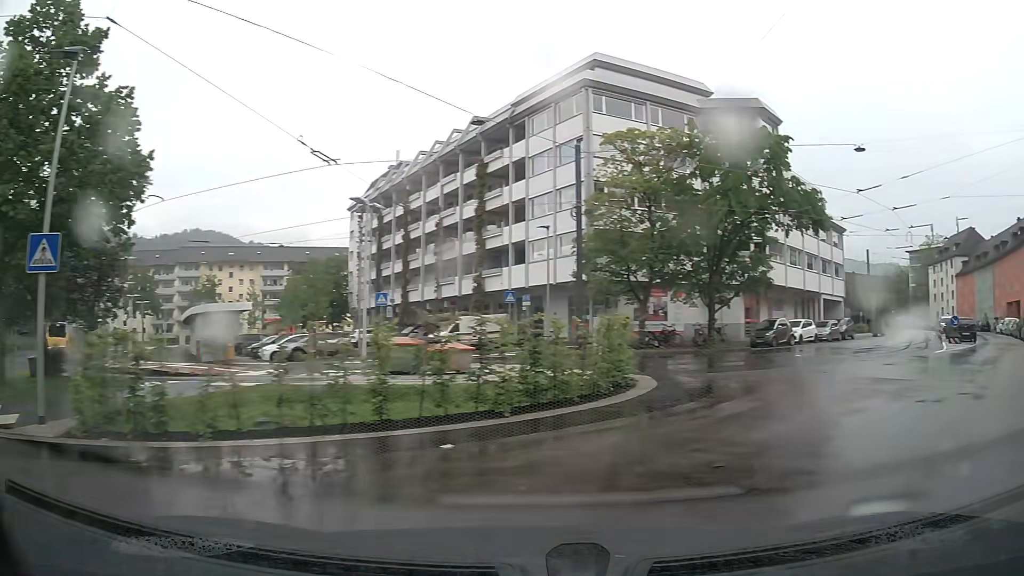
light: Day
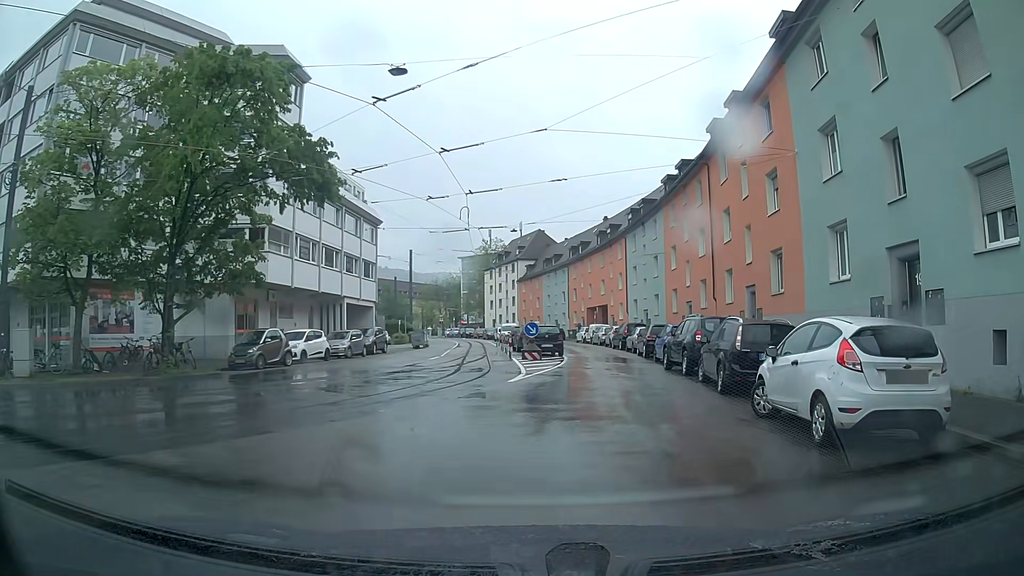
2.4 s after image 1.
(+5.4, +9.8) m; +42°
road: residential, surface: asphalt
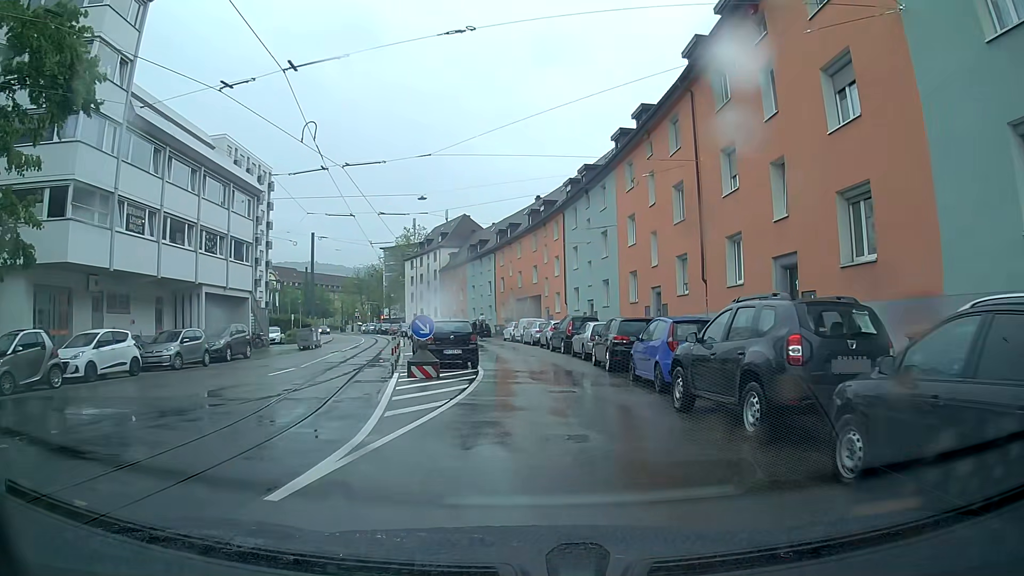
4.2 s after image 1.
(+0.5, +11.2) m; +4°
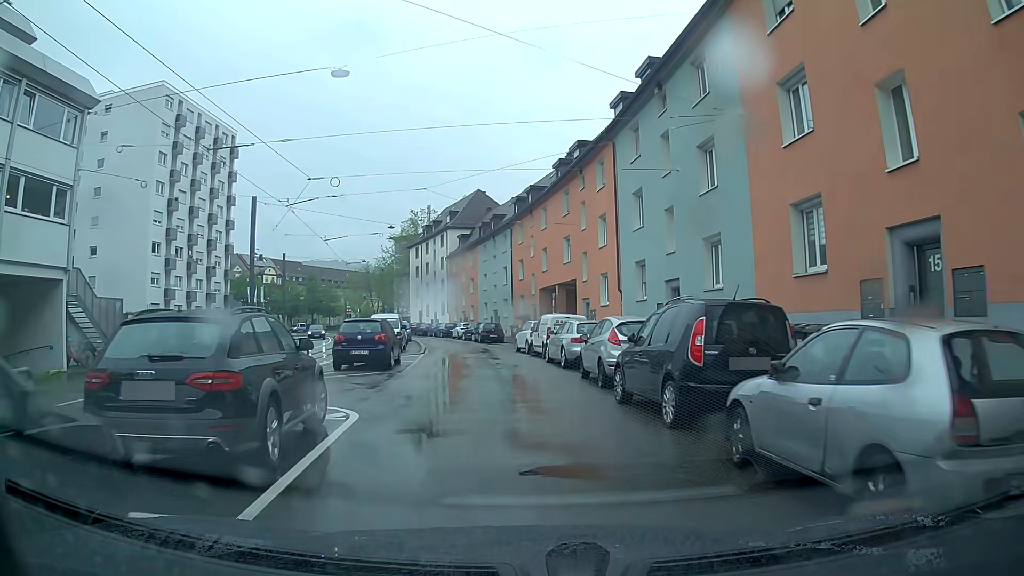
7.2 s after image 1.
(+0.3, +20.1) m; -2°
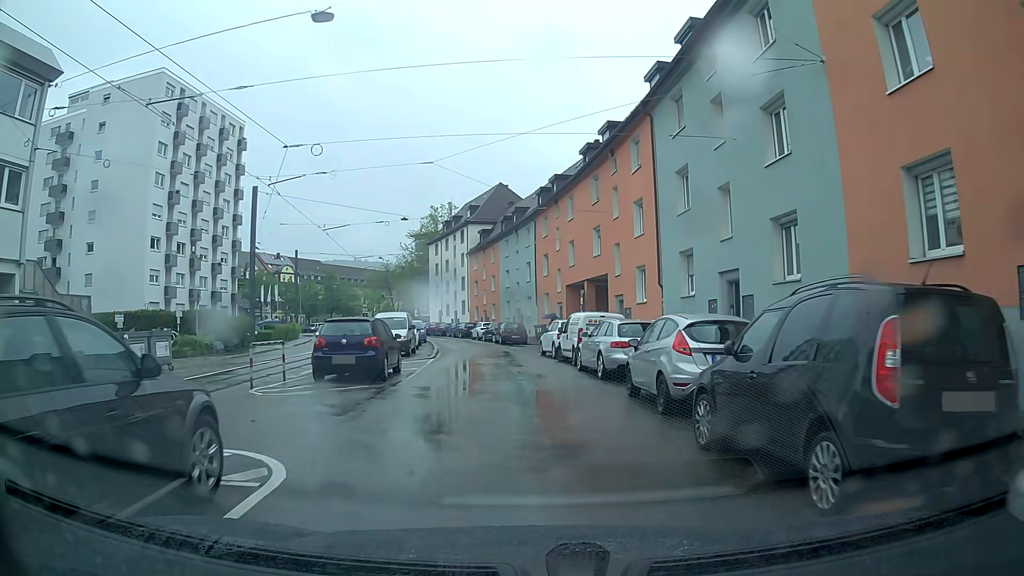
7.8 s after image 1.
(0.0, +4.0) m; -2°
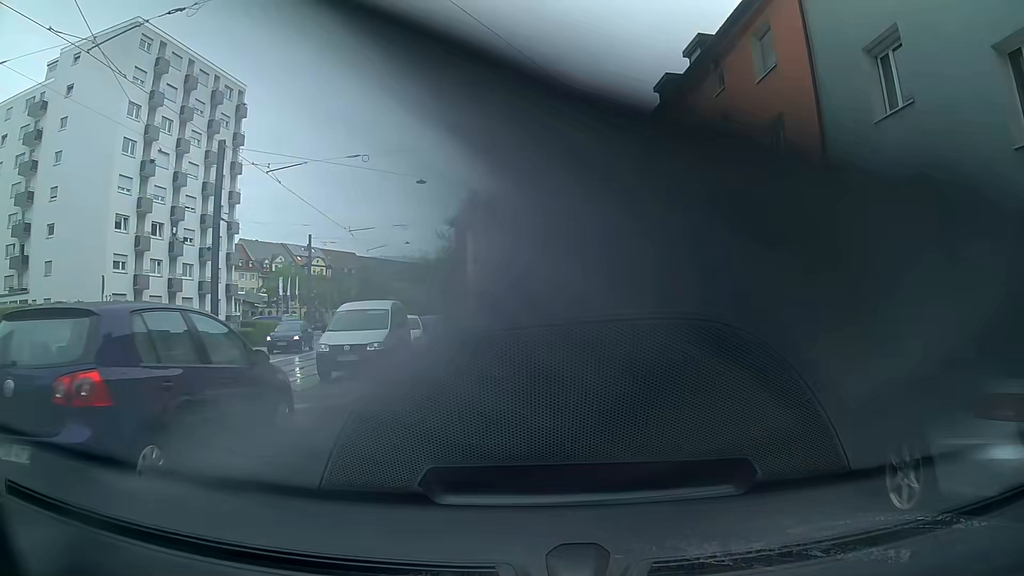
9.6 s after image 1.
(-0.5, +11.6) m; -4°
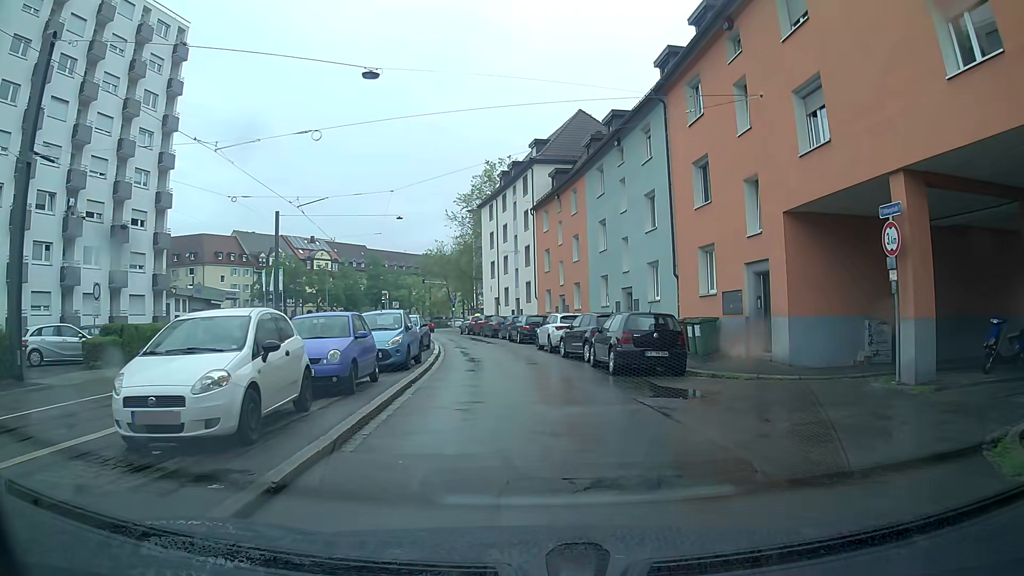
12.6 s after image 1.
(-0.5, +15.9) m; -2°
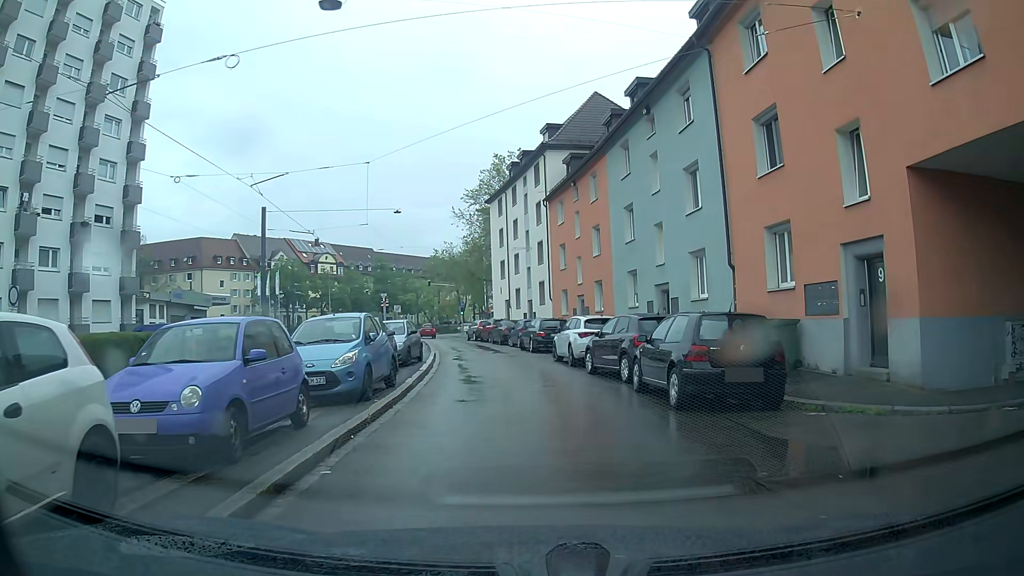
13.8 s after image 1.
(-0.2, +5.4) m; -3°
